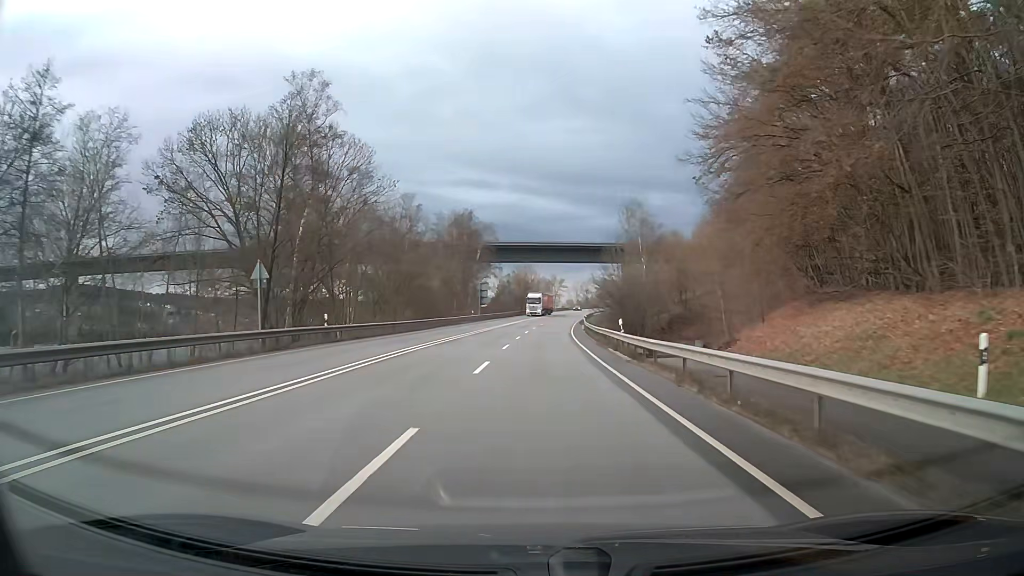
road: primary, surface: asphalt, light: Day
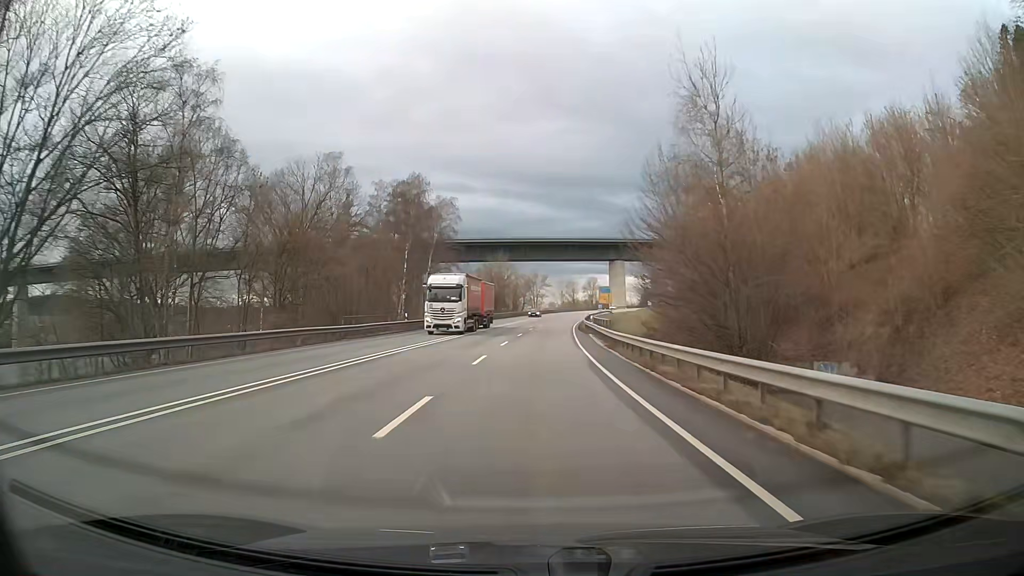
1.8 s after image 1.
(+0.4, +32.6) m; +2°
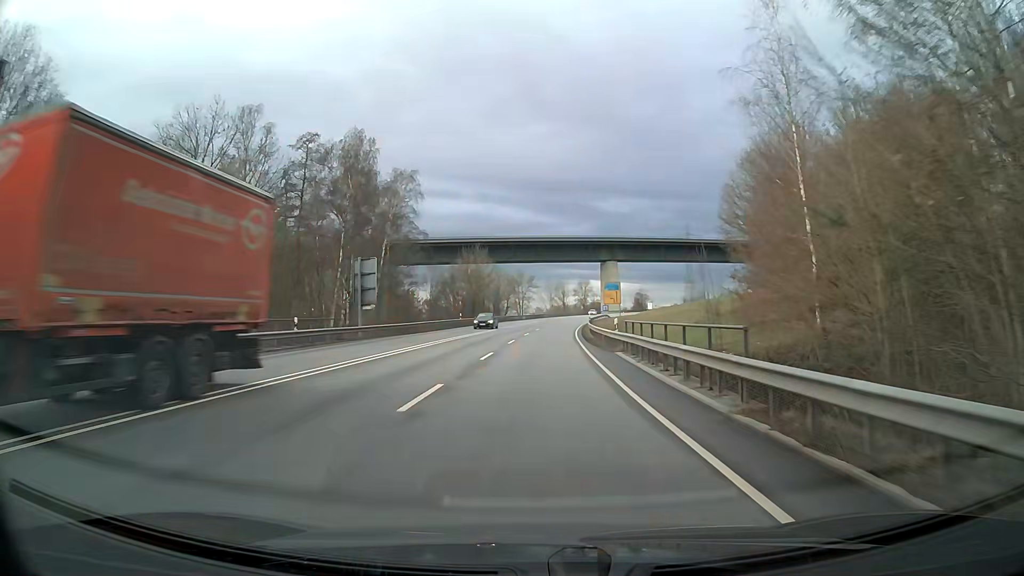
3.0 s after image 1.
(+0.2, +21.6) m; +1°
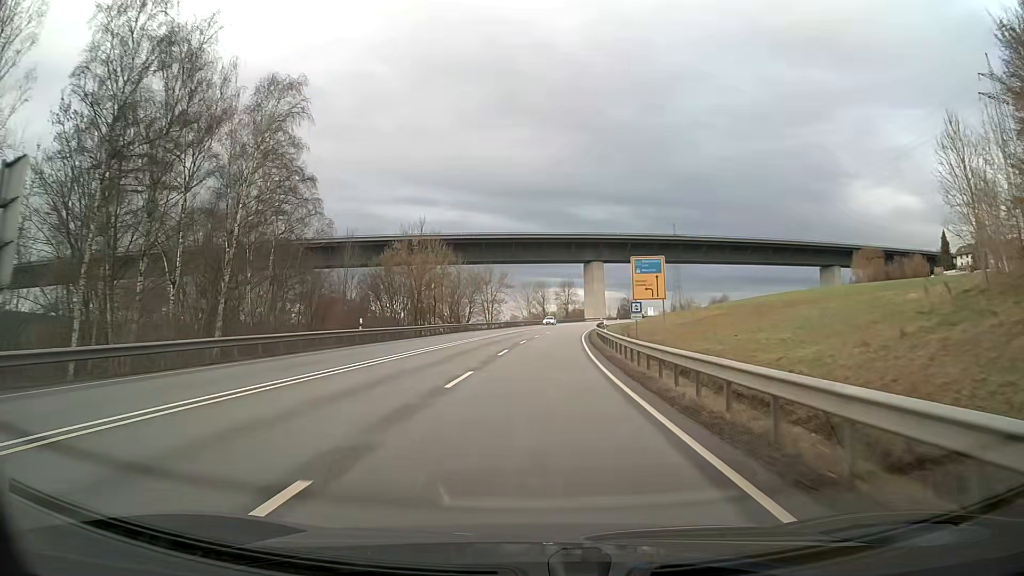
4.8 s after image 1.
(+0.6, +32.4) m; +2°
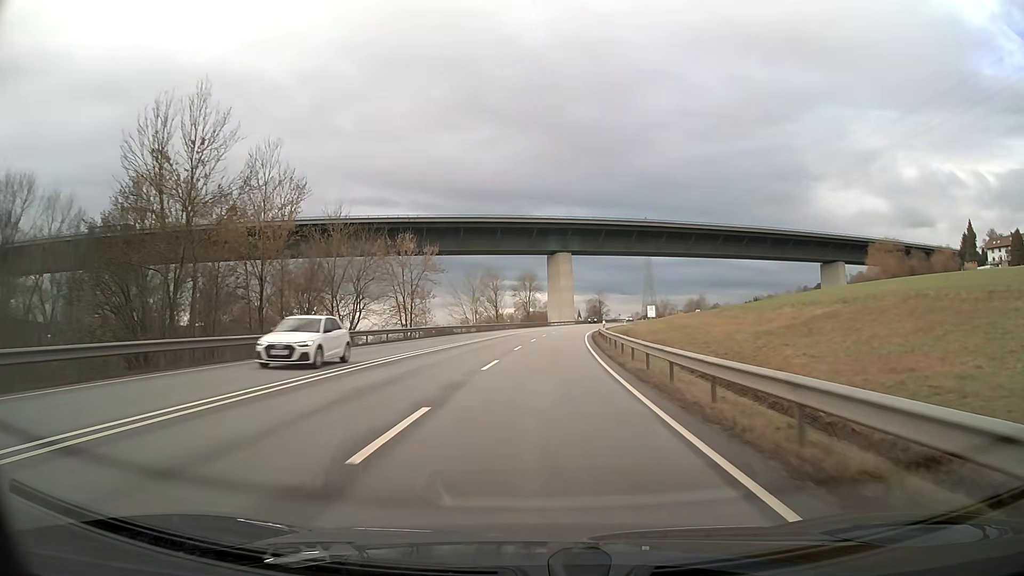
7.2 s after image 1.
(+1.3, +43.1) m; +4°
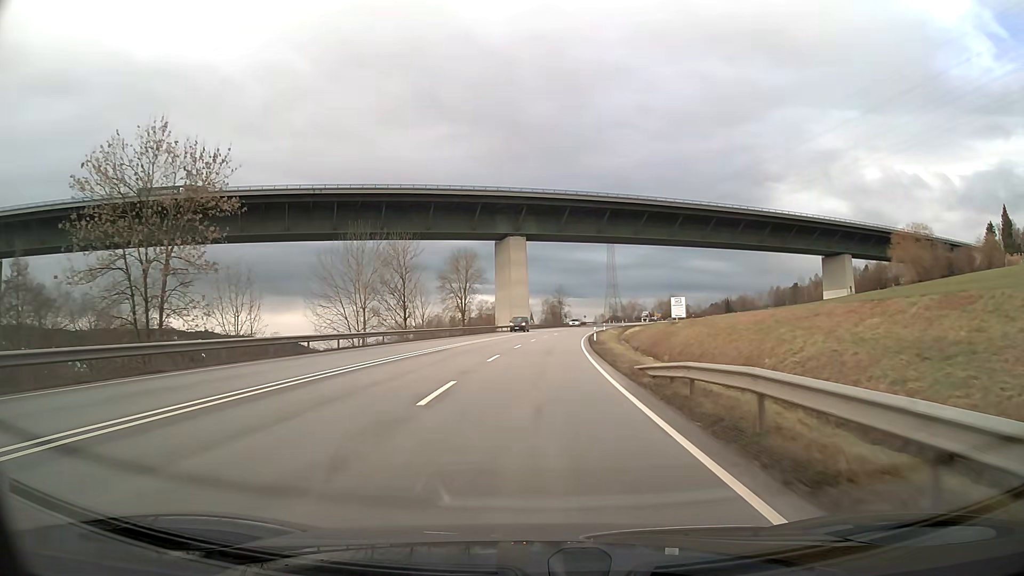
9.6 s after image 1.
(+1.6, +43.3) m; +4°
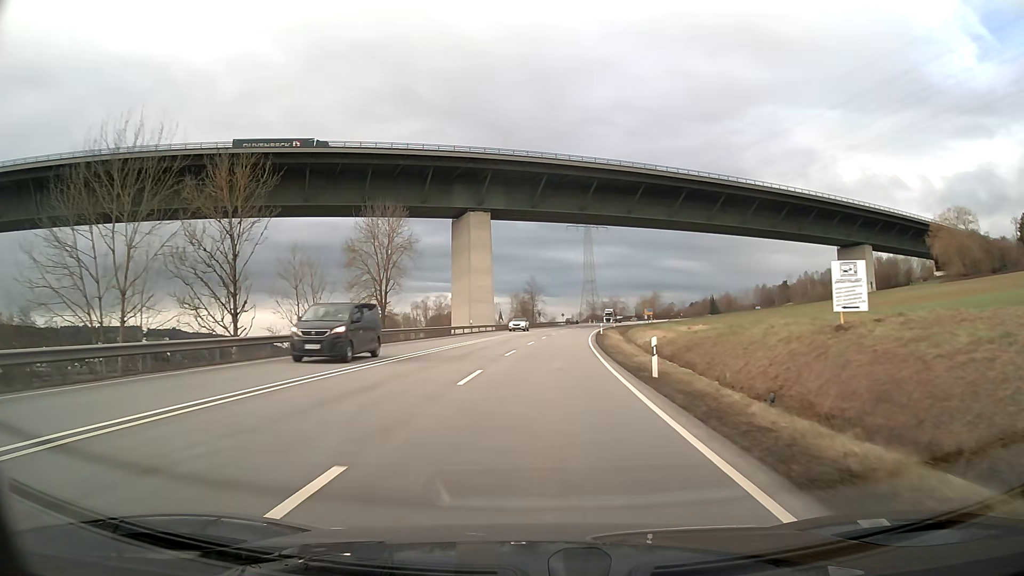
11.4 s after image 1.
(+0.7, +32.7) m; +3°
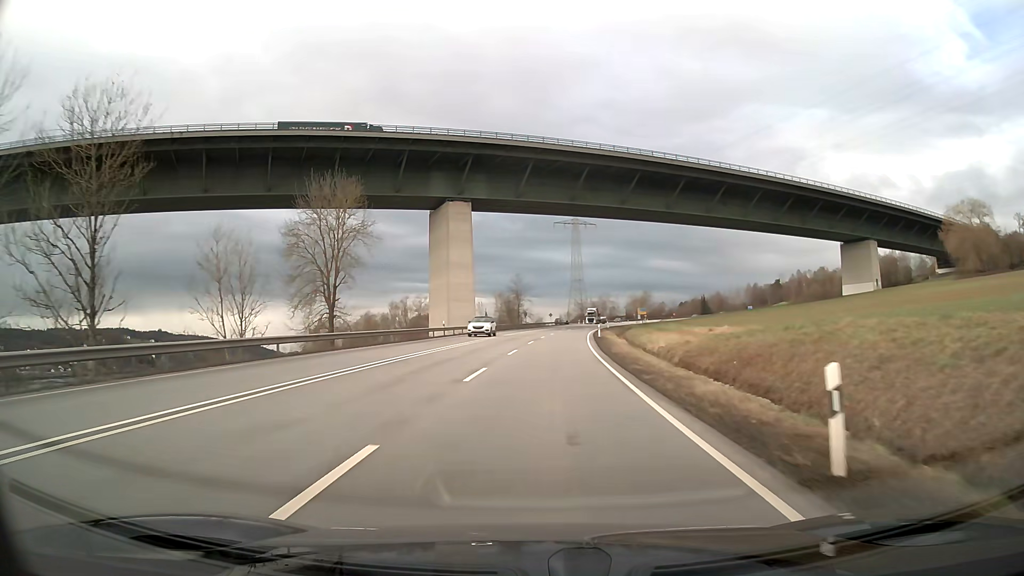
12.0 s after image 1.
(+0.1, +10.9) m; +1°
